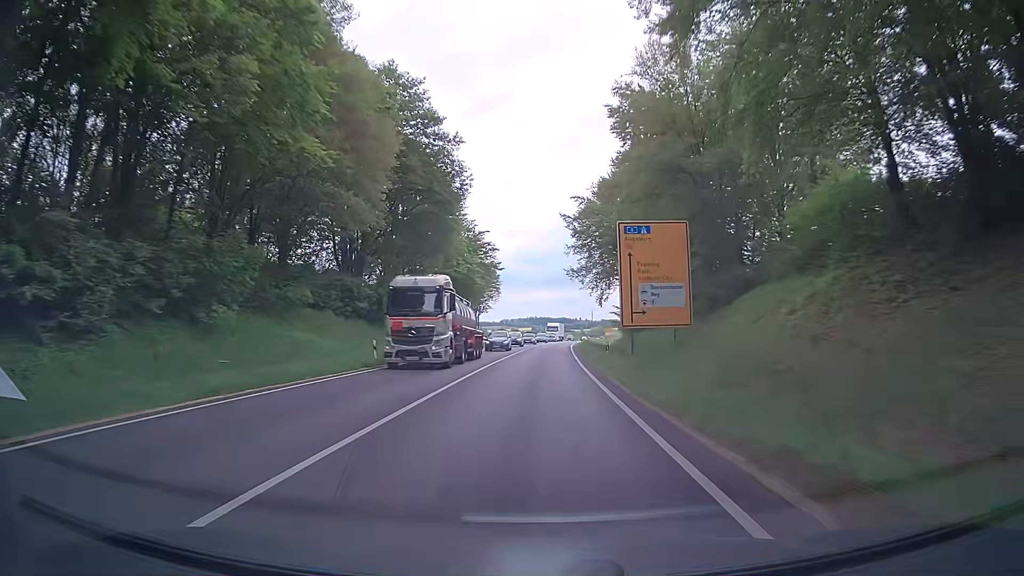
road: trunk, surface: asphalt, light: Day
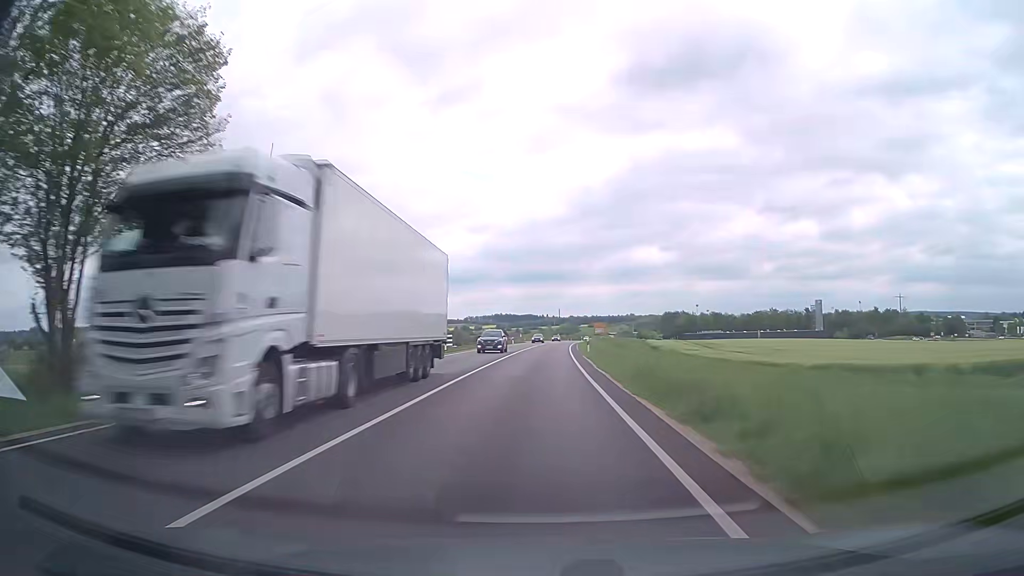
(+1.3, +79.3) m; +3°
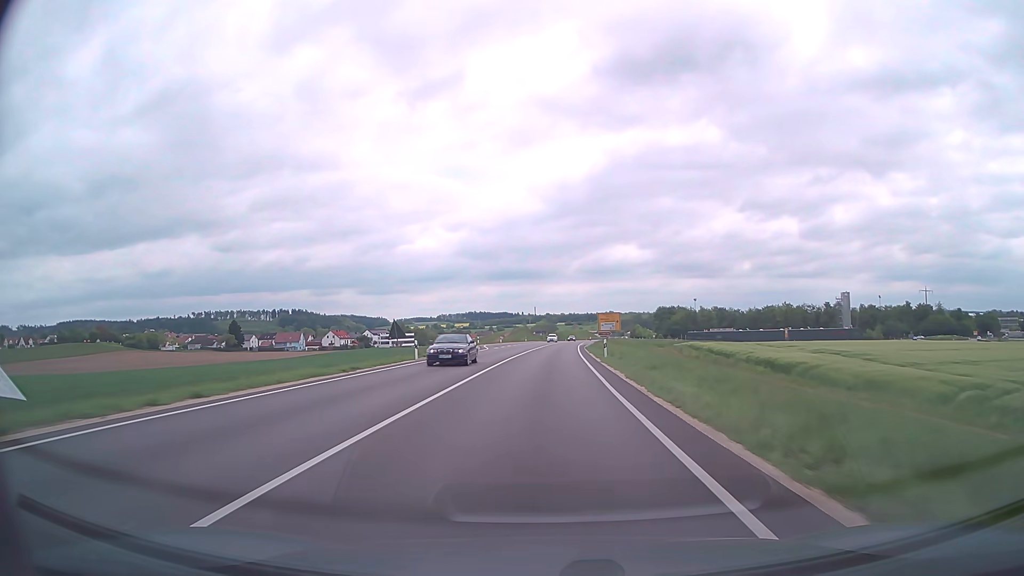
(+0.7, +63.4) m; +2°
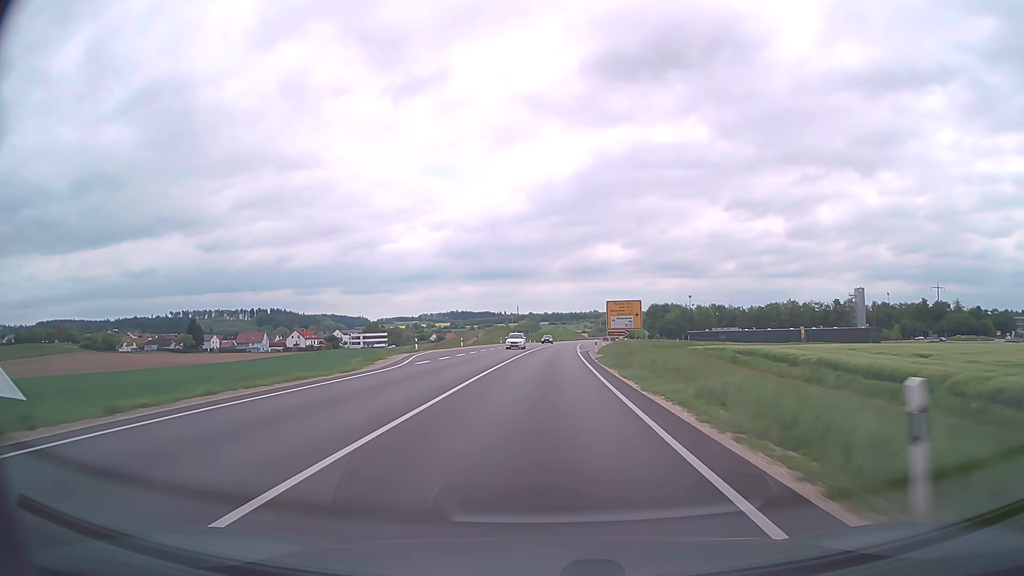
(+0.4, +31.7) m; +1°
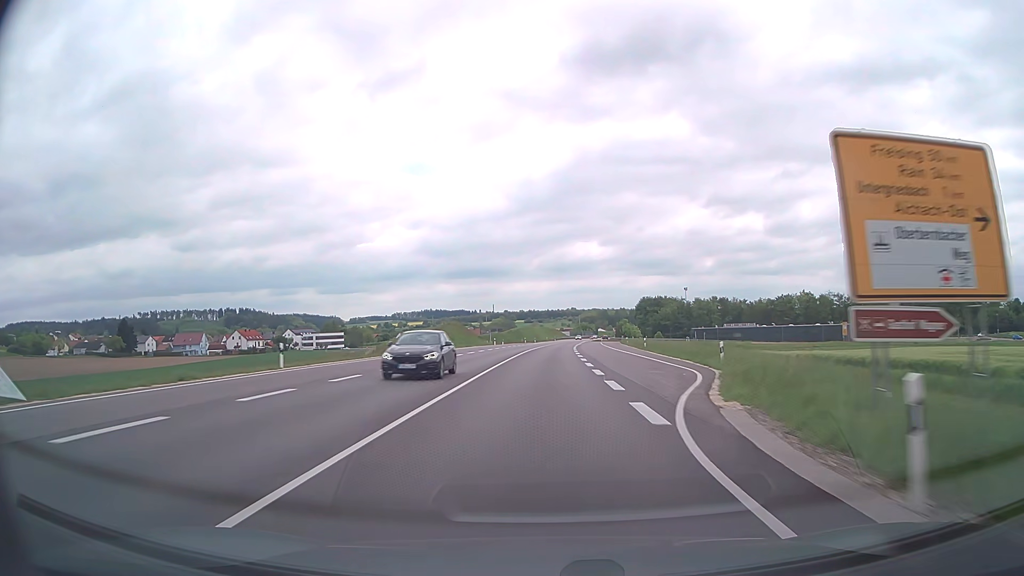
(+0.9, +47.6) m; +2°
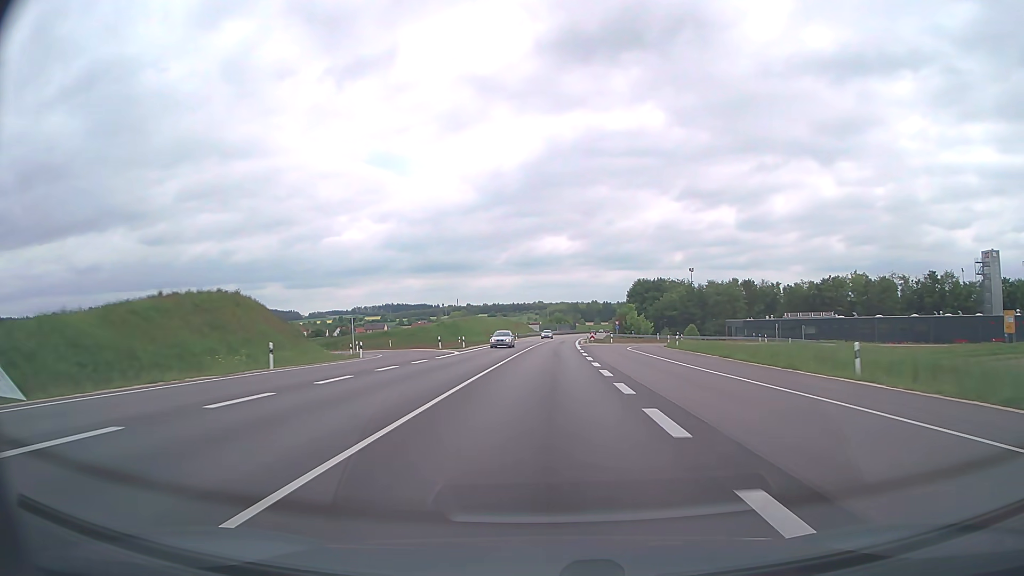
(+2.0, +79.3) m; +3°
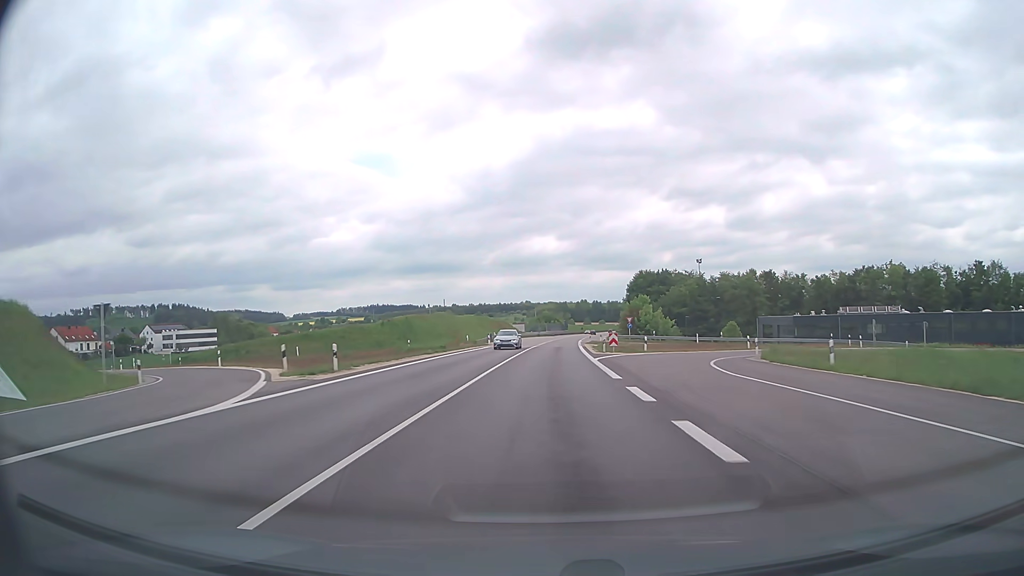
(+0.3, +31.7) m; +1°
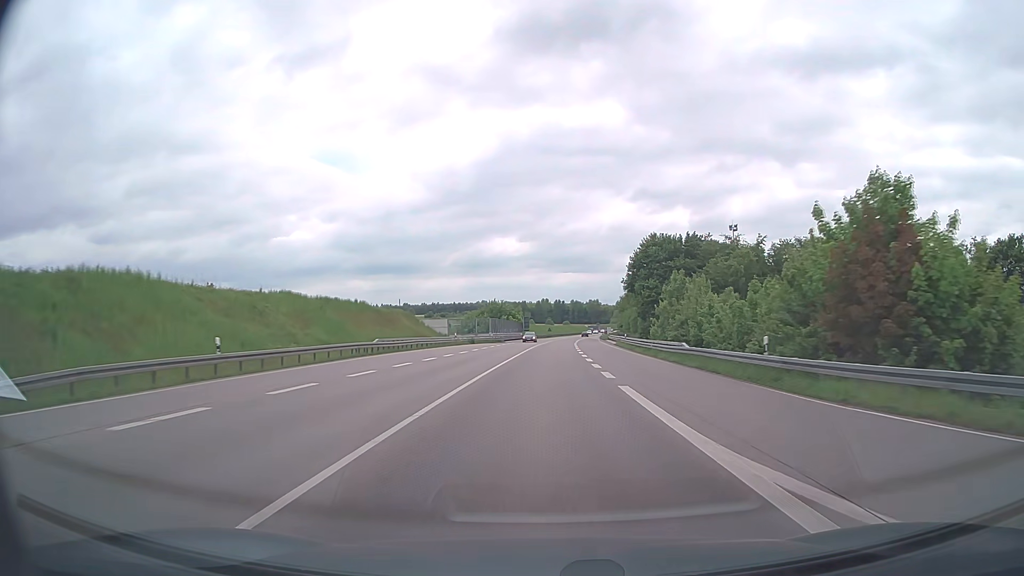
(+2.1, +79.2) m; +3°
(0, +10) (0, +20) (0, +30) (+1, +40) (+1, +50) (+1, +60) (+2, +70) (+2, +80) (+3, +90) (+3, +100) m
